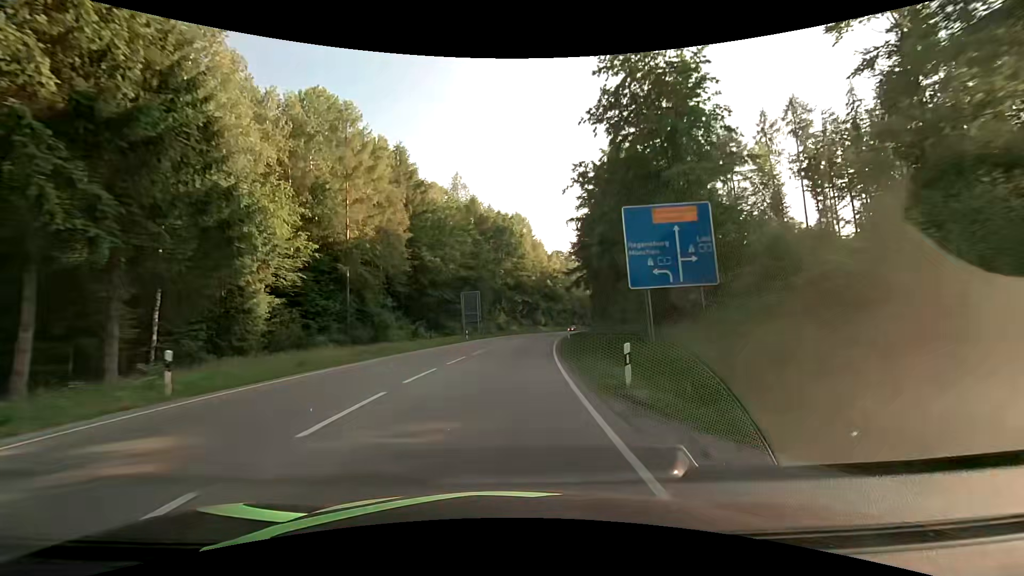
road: secondary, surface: asphalt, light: Day
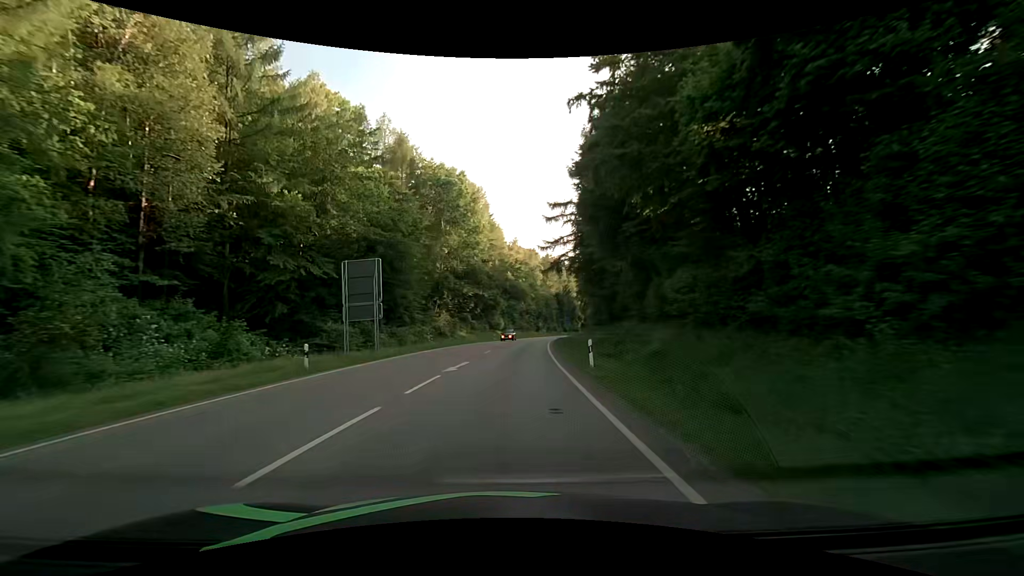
(+1.3, +31.5) m; +5°
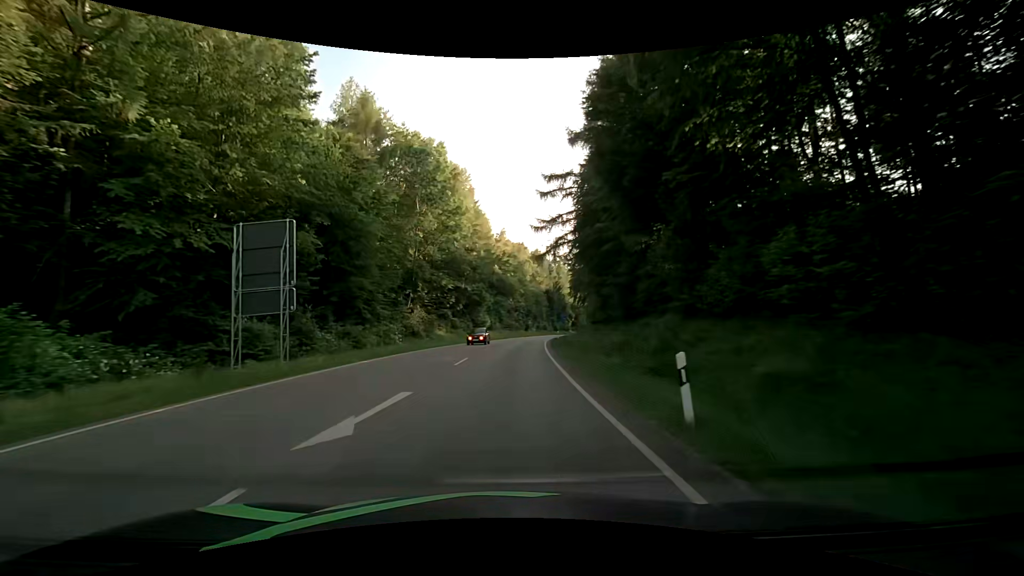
(+0.1, +10.4) m; +1°
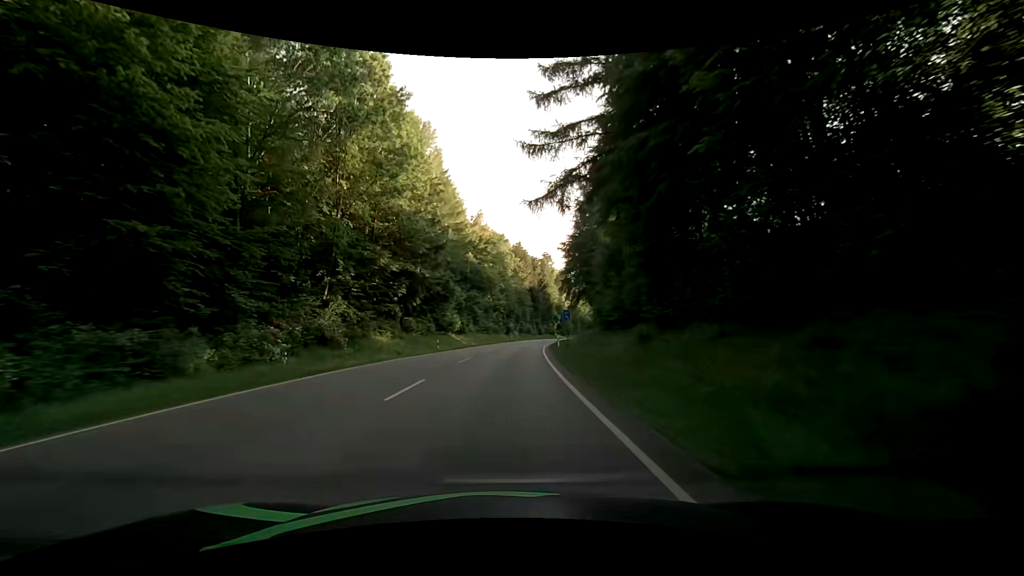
(+0.6, +20.9) m; +3°
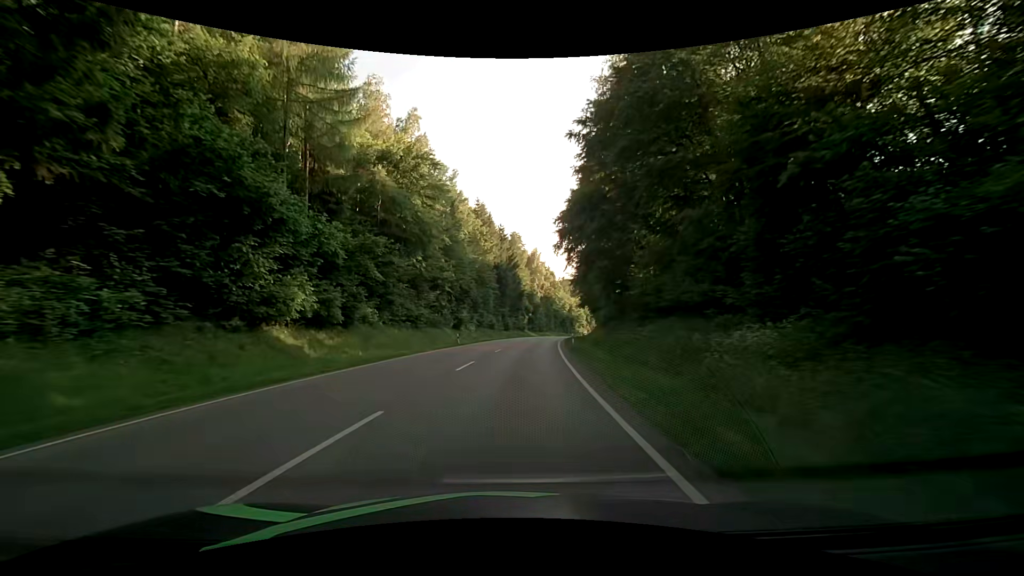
(+1.8, +41.7) m; +4°
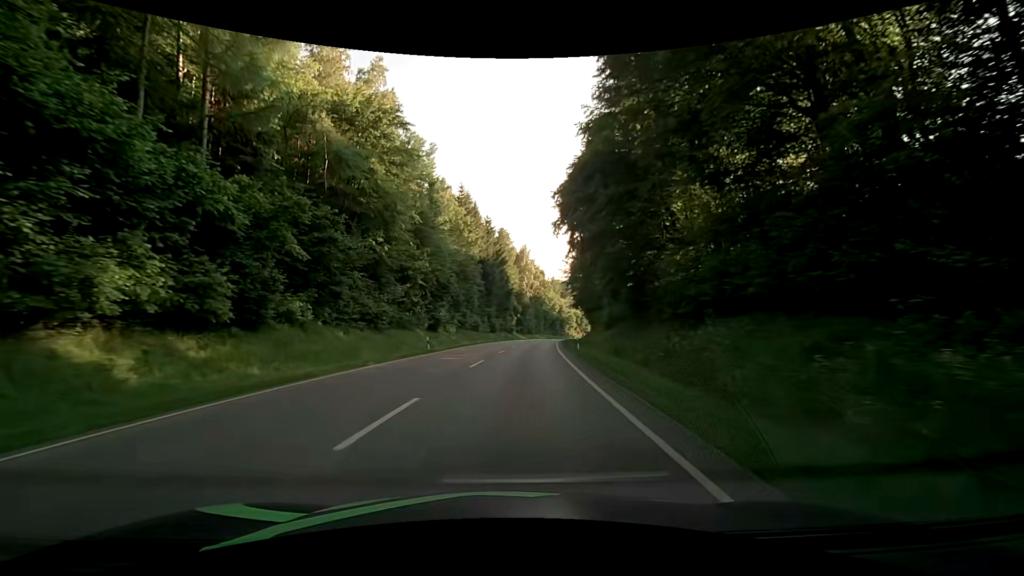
(+0.2, +10.4) m; +2°
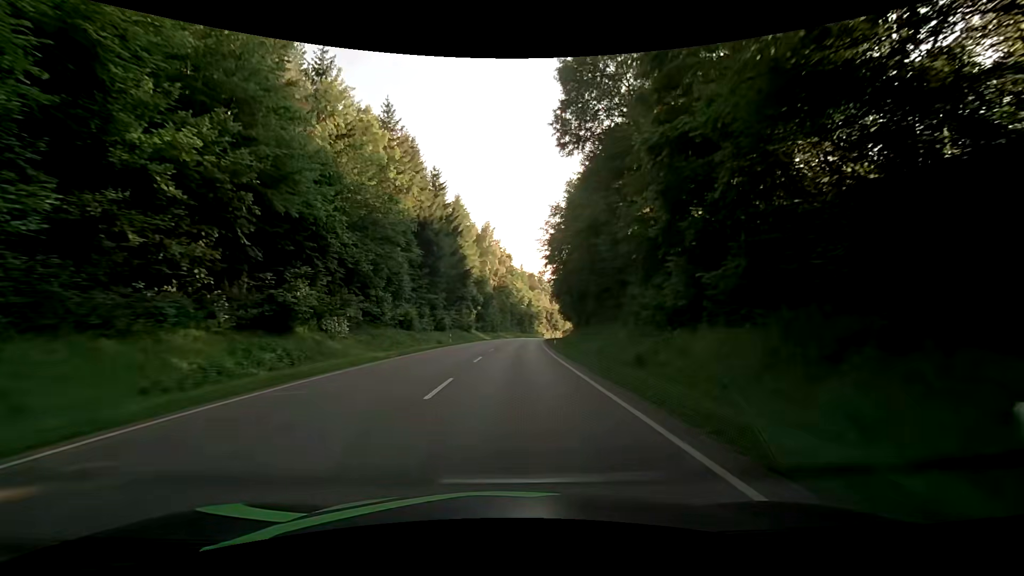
(+1.2, +31.1) m; +4°
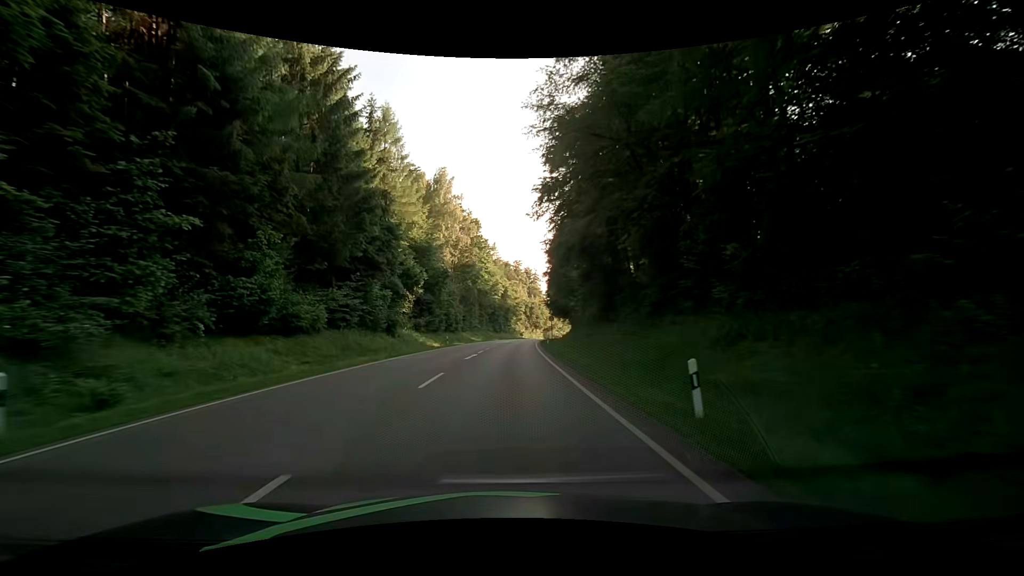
(+1.4, +42.0) m; +3°
(0, +10) (0, +20) (+1, +30) (+1, +40) (+1, +50) (+2, +60) (+3, +70) (+4, +80) (+5, +90) (+6, +100) m
